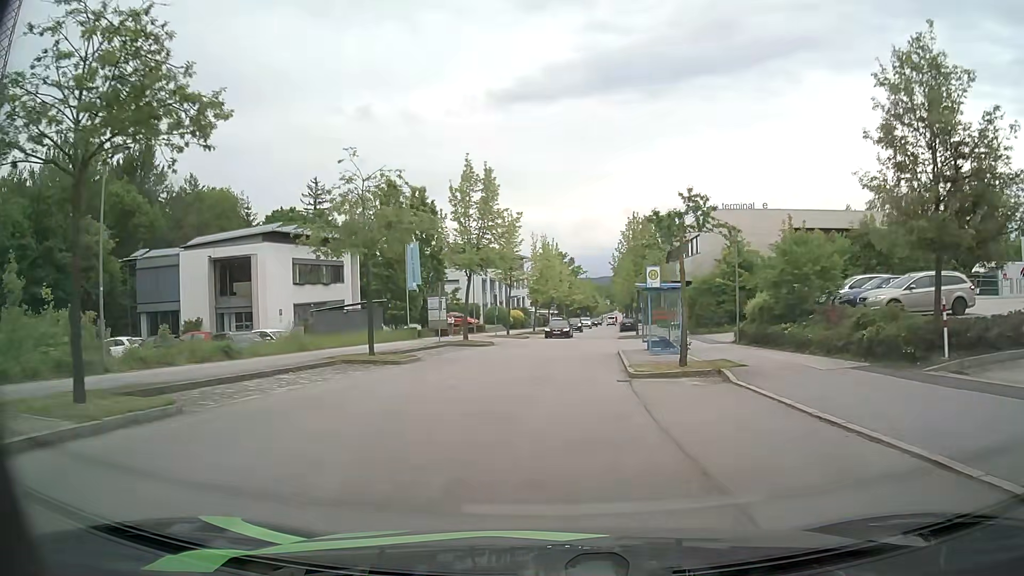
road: residential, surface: asphalt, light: Day
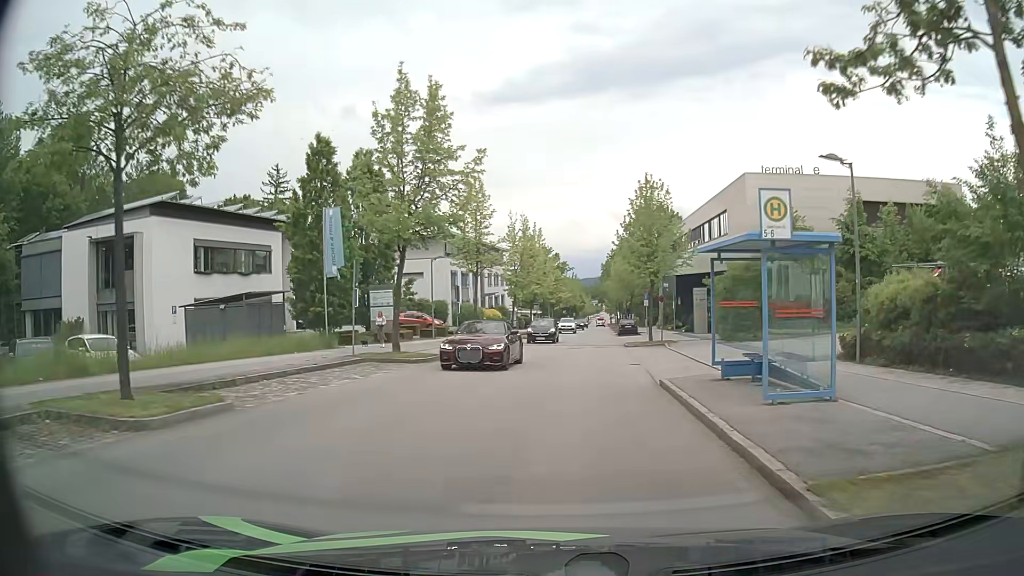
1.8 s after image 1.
(-0.1, +13.3) m; 0°
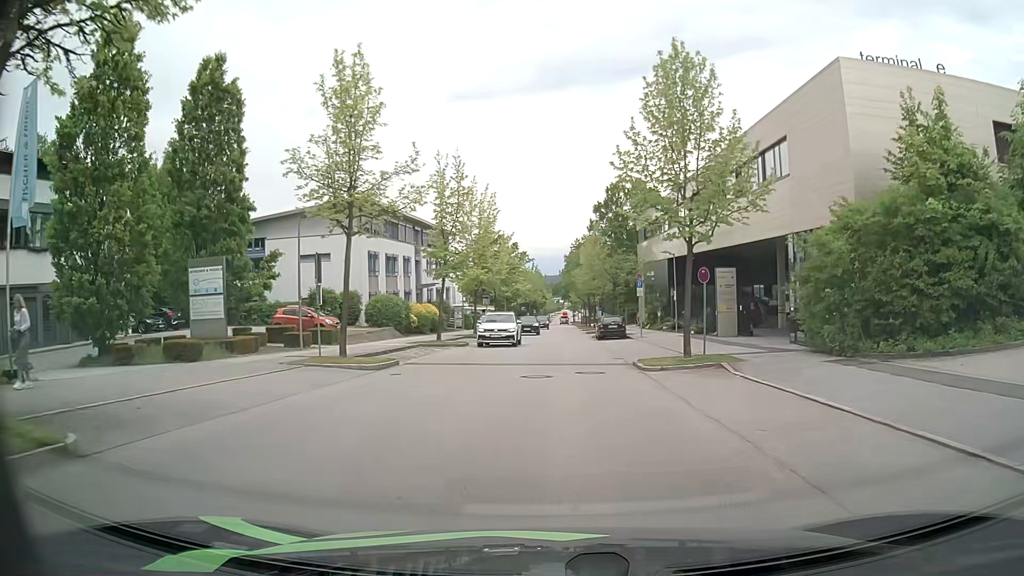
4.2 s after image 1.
(+0.5, +17.7) m; +4°
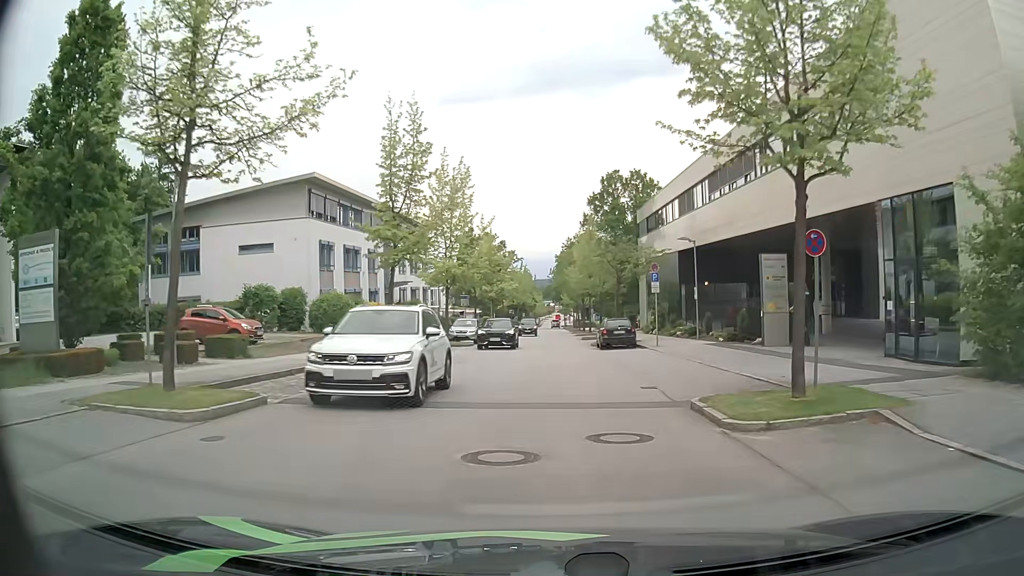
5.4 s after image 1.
(0.0, +8.9) m; +1°
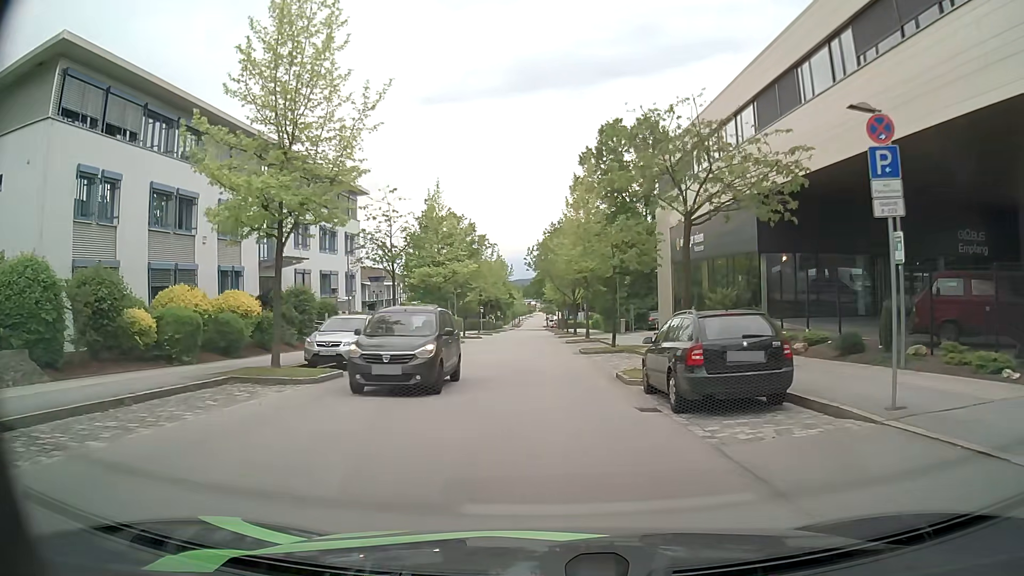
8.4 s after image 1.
(+0.1, +22.3) m; +1°
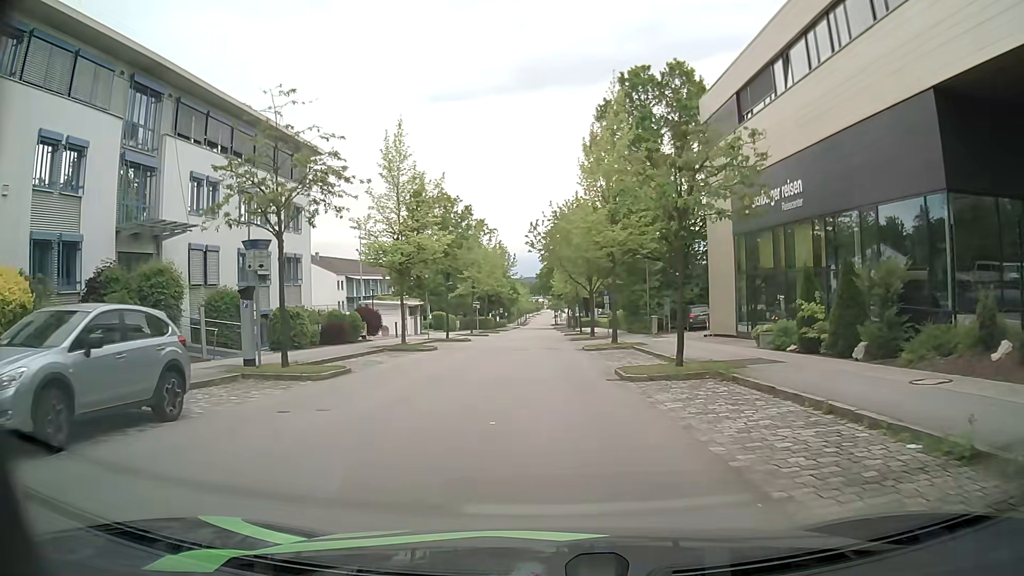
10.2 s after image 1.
(+0.1, +13.5) m; -1°
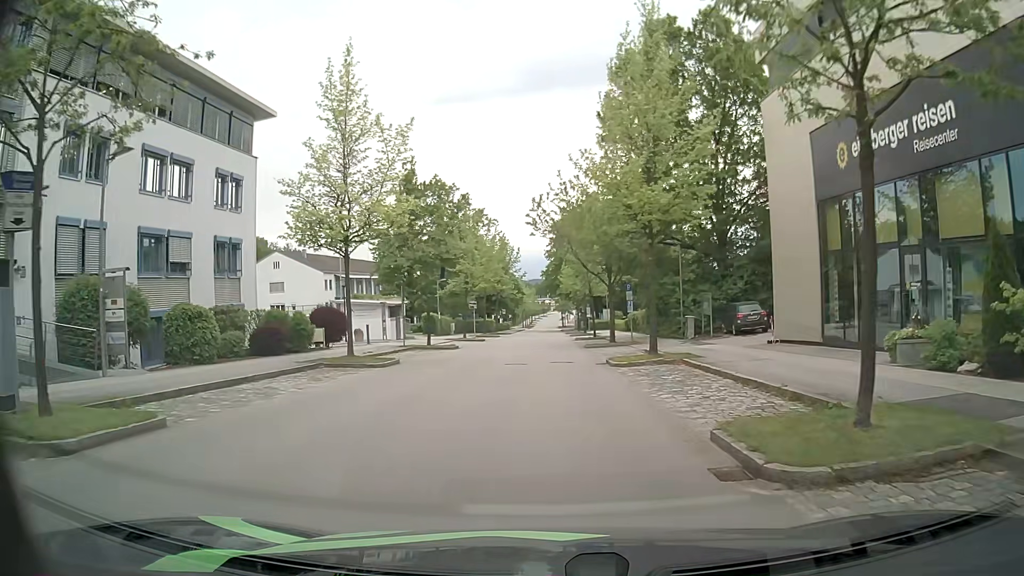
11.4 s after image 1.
(+0.1, +9.3) m; 0°
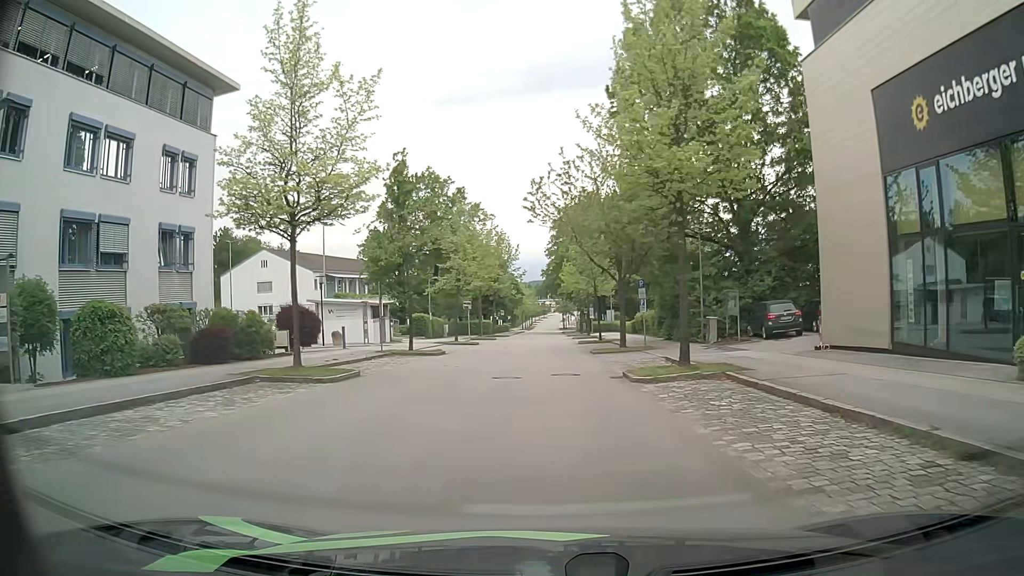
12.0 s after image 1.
(0.0, +4.8) m; 0°
(0, +10) (0, +20) (0, +30) (0, +40) (-1, +50) (-1, +60) (-1, +70) (-1, +80) (-1, +90) (-1, +100) m
